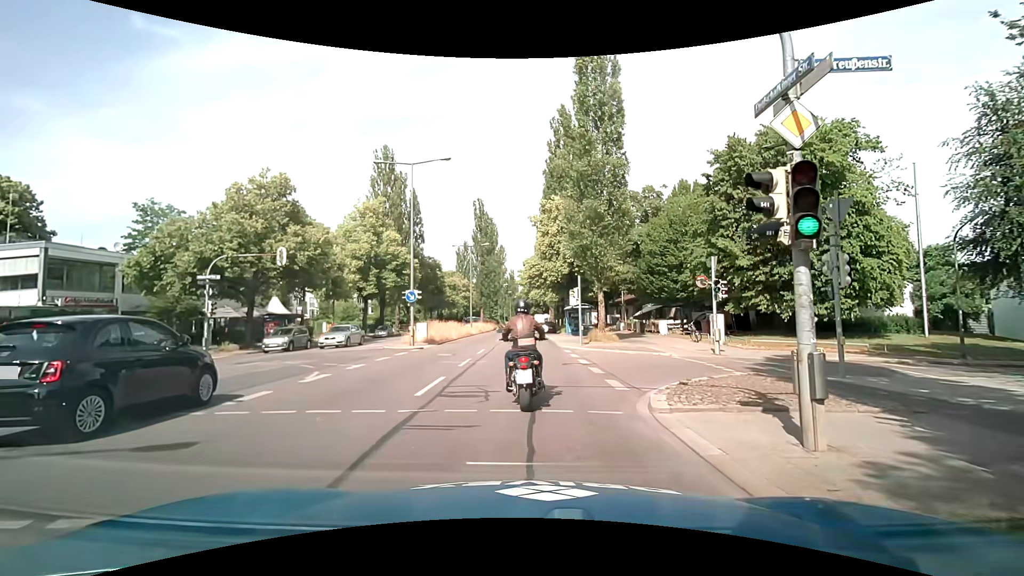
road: secondary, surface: asphalt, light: Day
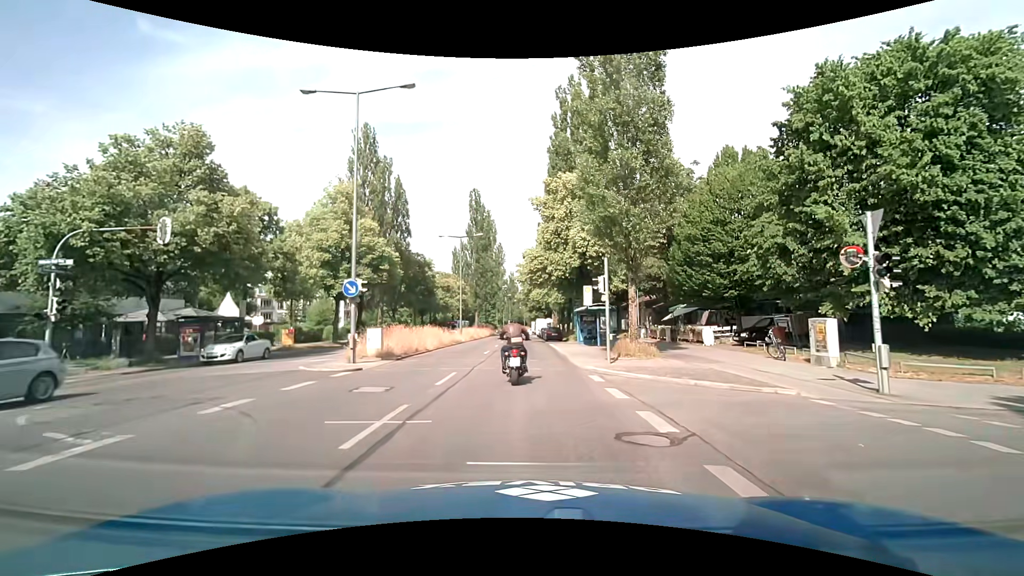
(-0.1, +9.9) m; -1°
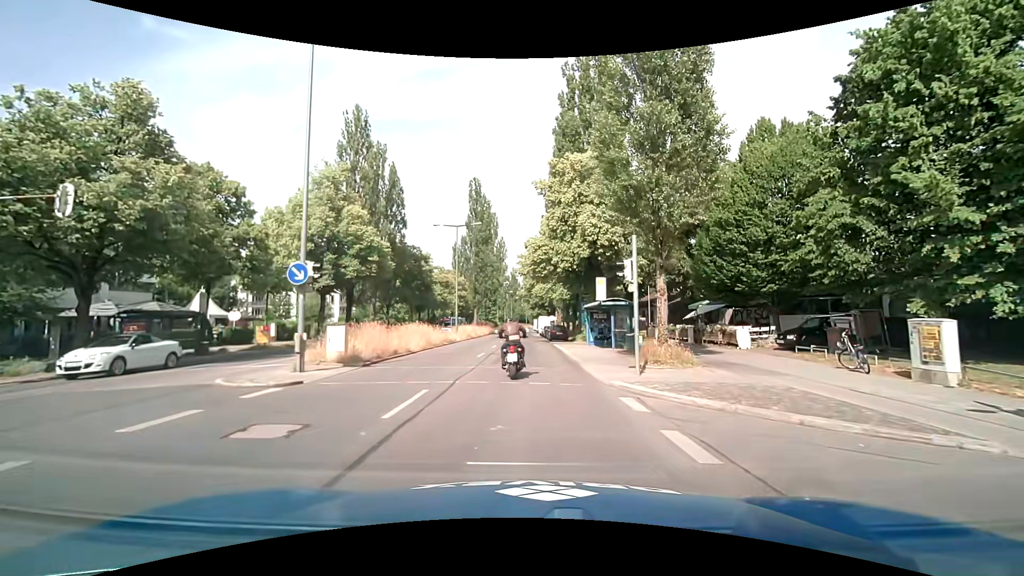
(0.0, +4.6) m; 0°
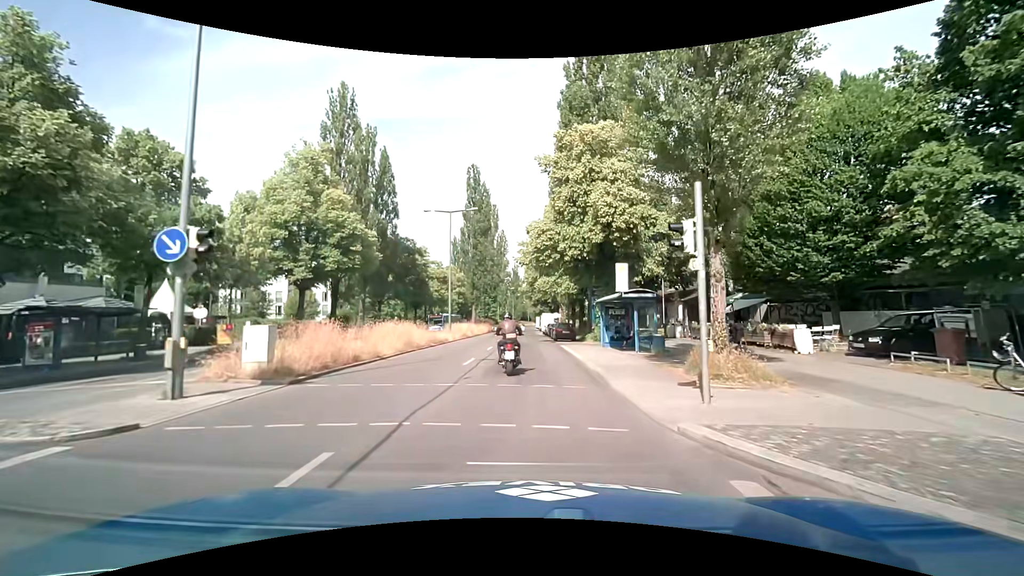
(0.0, +5.2) m; 0°
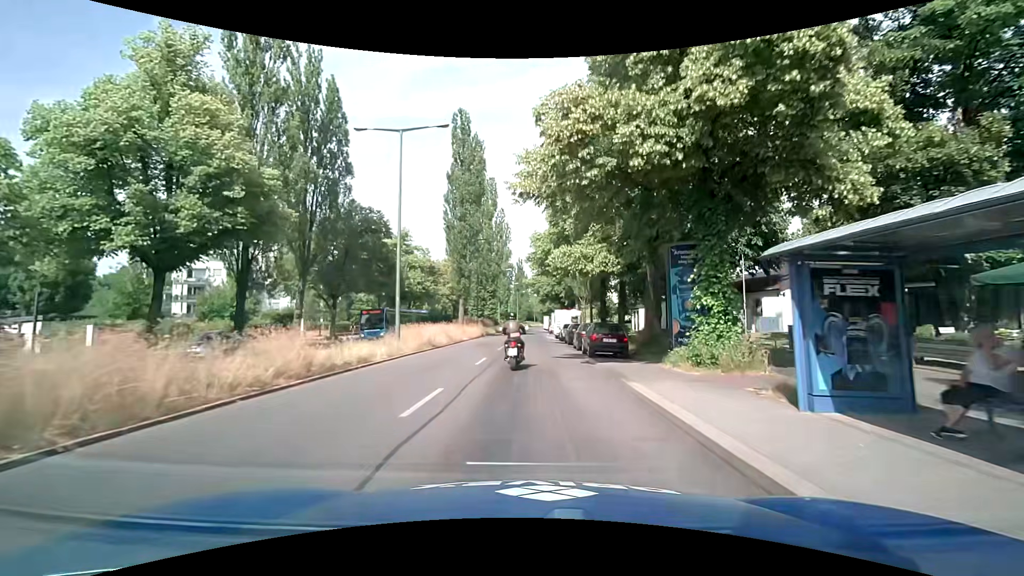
(0.0, +18.1) m; 0°
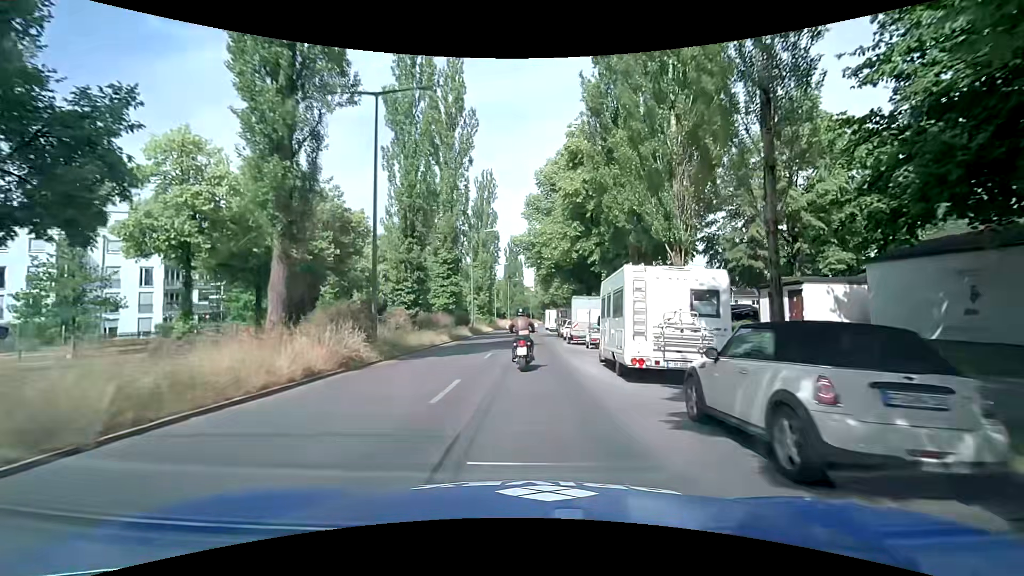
(-0.1, +35.1) m; +1°
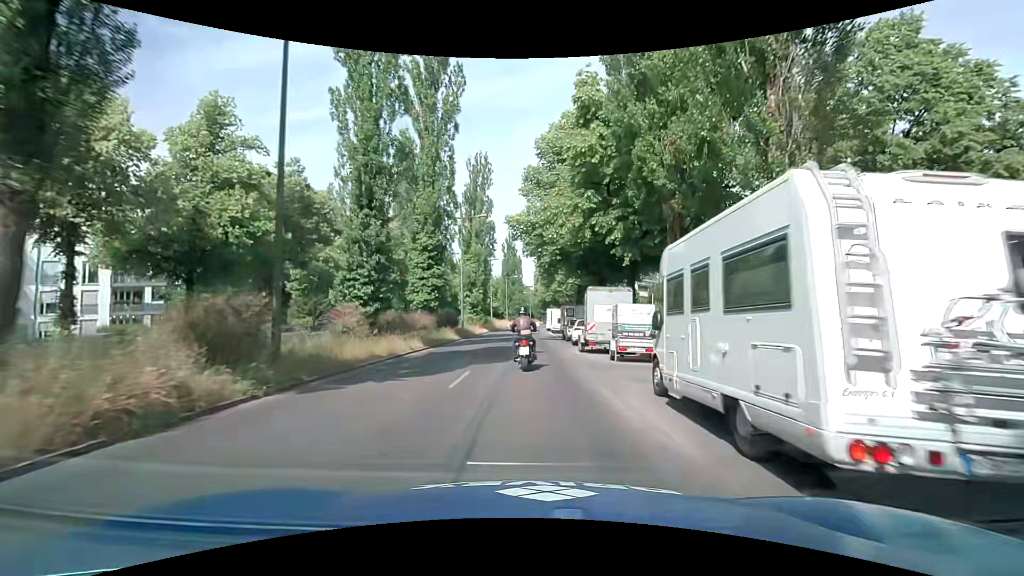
(-0.1, +7.4) m; -1°
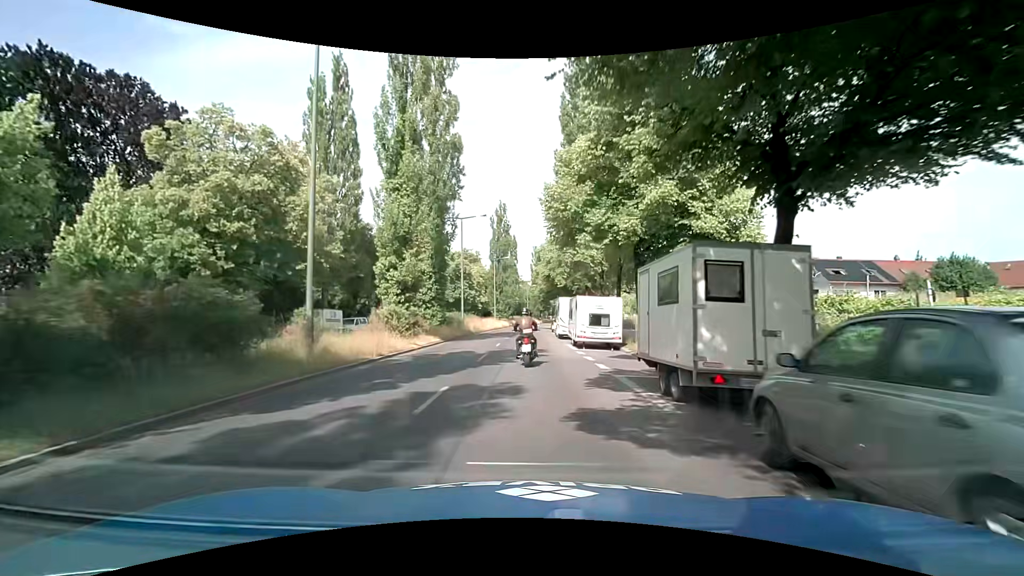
(+0.3, +30.0) m; 0°
(0, +10) (0, +20) (+1, +30) (+1, +40) (+1, +50) (+1, +60) (+2, +70) (+2, +80) (+3, +90) (+4, +100) m
